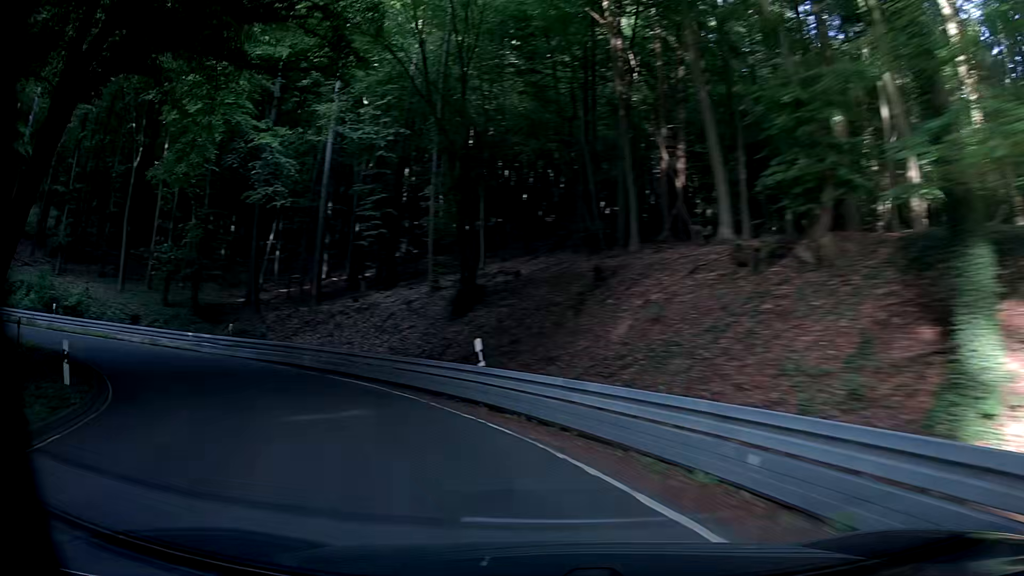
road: secondary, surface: asphalt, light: Day
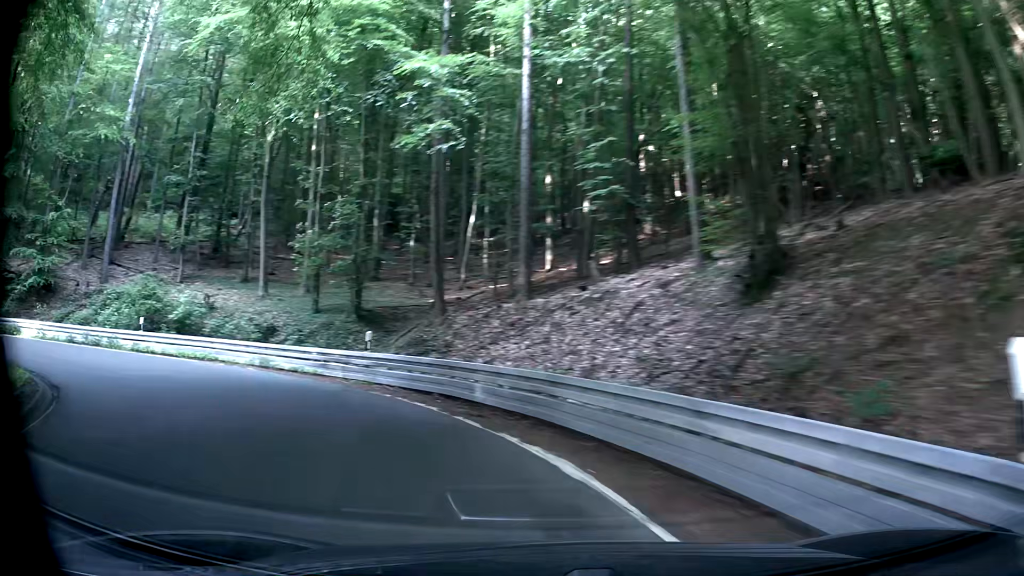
(-2.1, +10.9) m; -21°
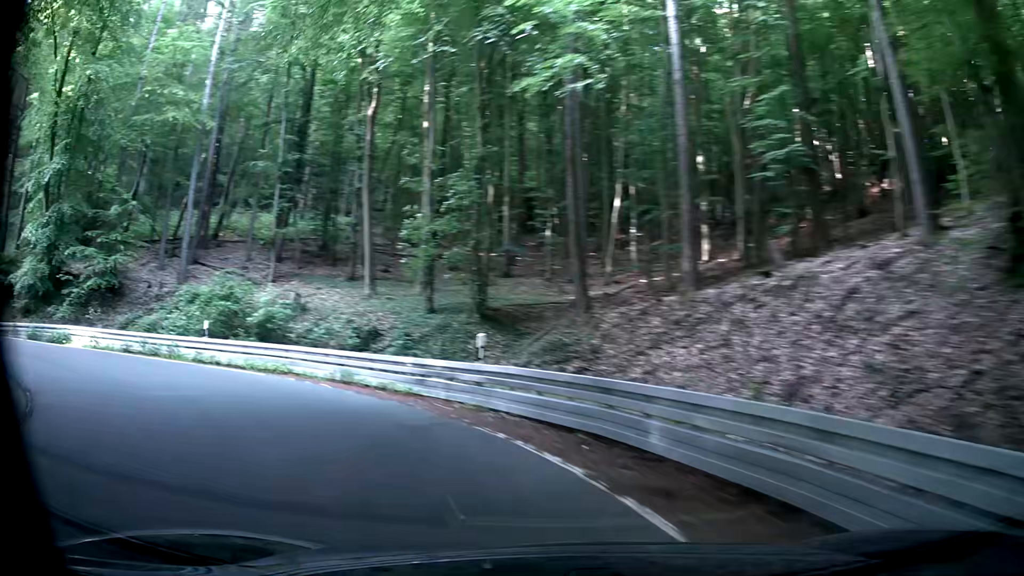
(-0.6, +5.3) m; -11°
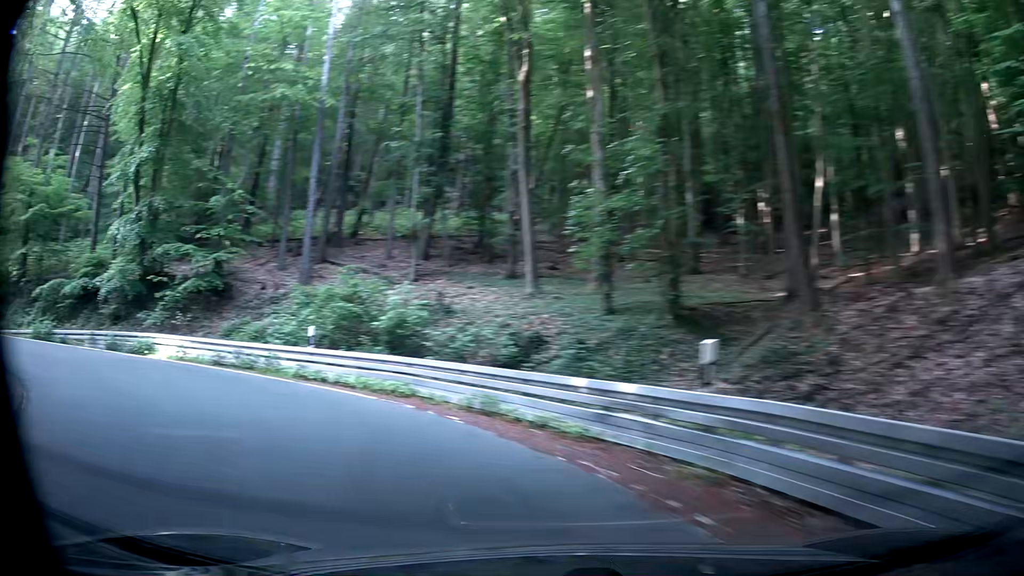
(-0.6, +5.2) m; -12°
